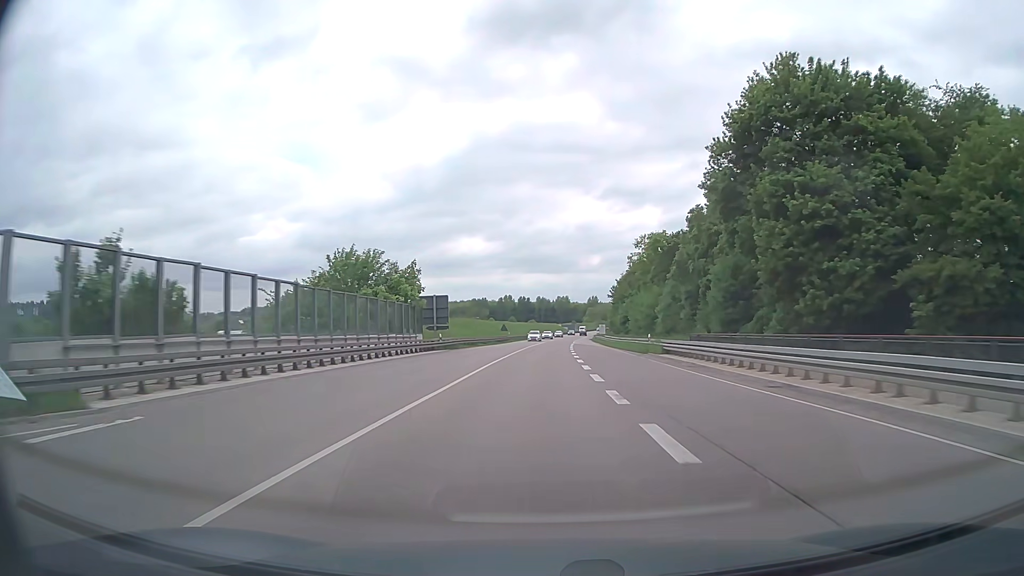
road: trunk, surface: asphalt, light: Day
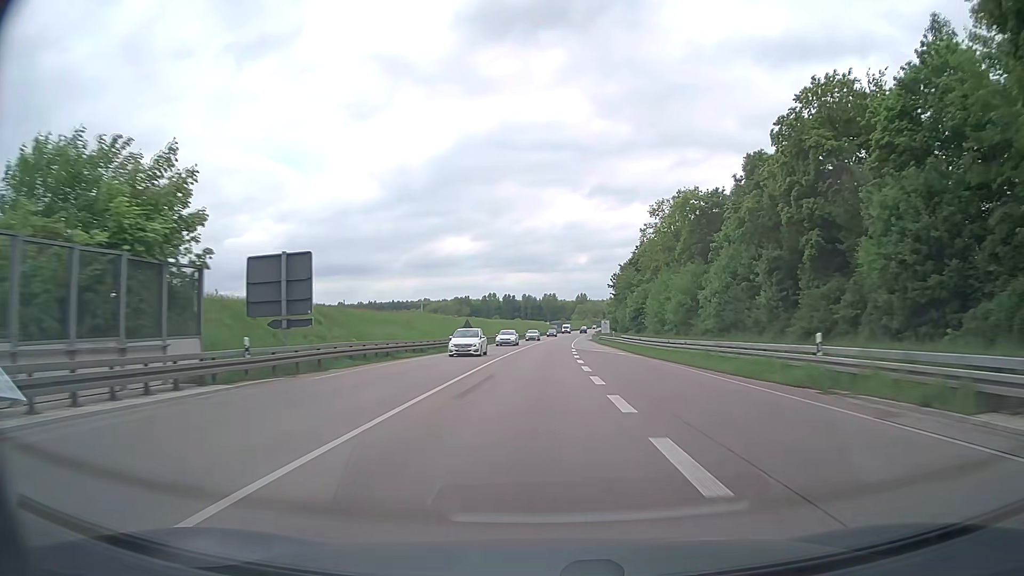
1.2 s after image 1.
(+0.3, +31.7) m; +1°
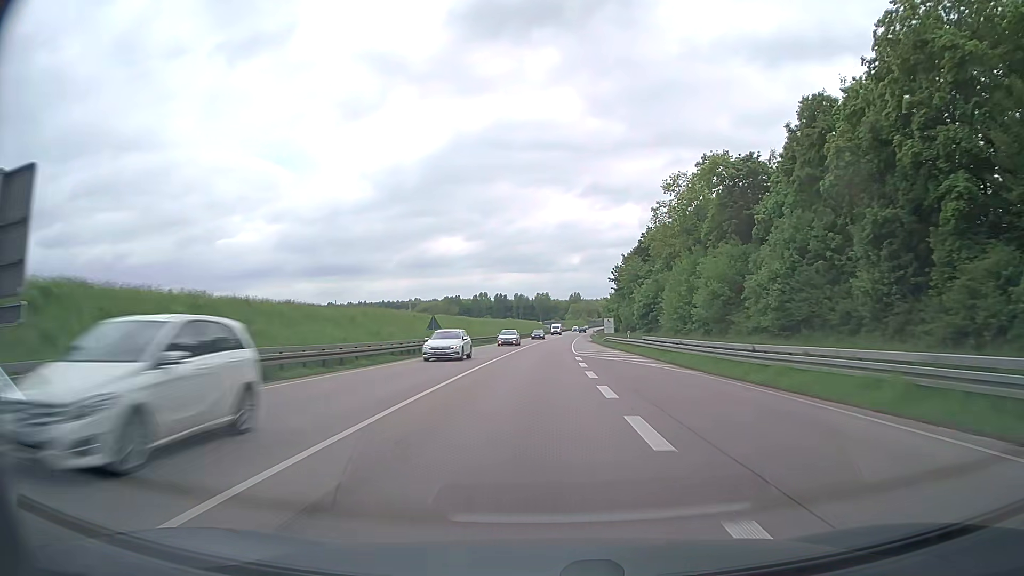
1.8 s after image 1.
(+0.1, +15.8) m; +1°
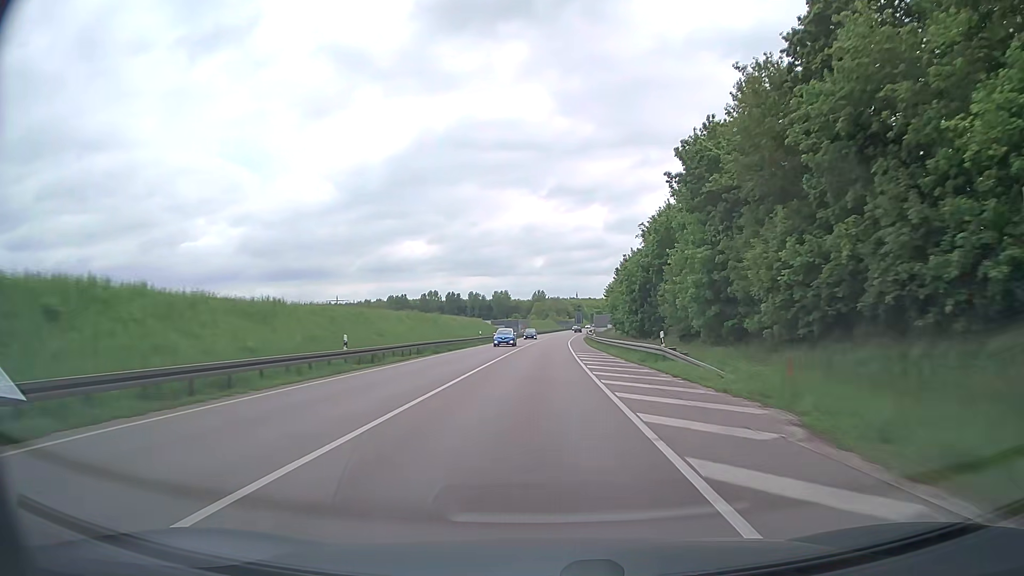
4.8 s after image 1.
(+2.0, +79.2) m; +3°
(0, +10) (0, +20) (0, +30) (0, +40) (0, +50) (+1, +60) (+1, +70) (+2, +80) (+2, +90) (+2, +100) m
